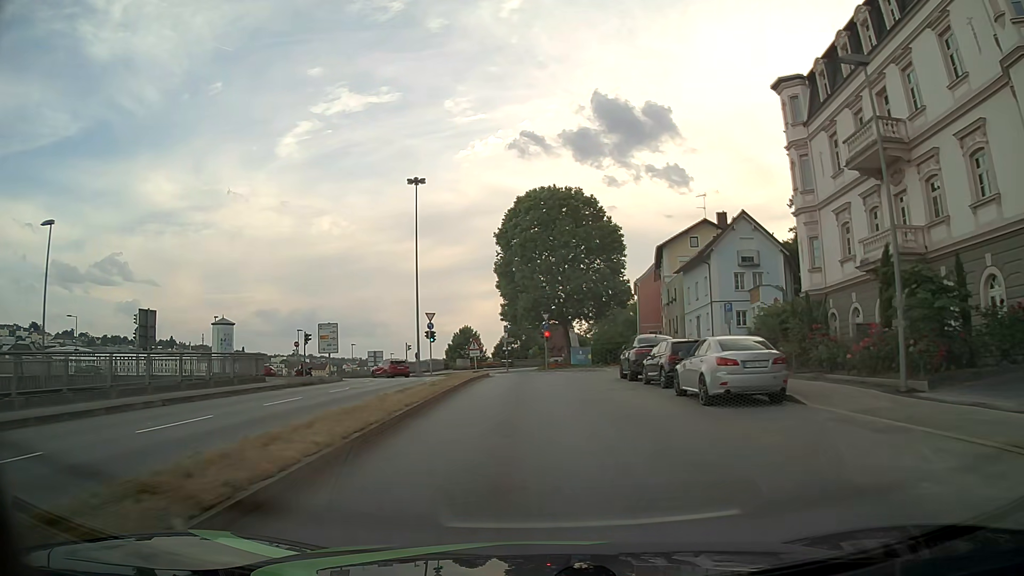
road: primary_link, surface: asphalt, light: Day
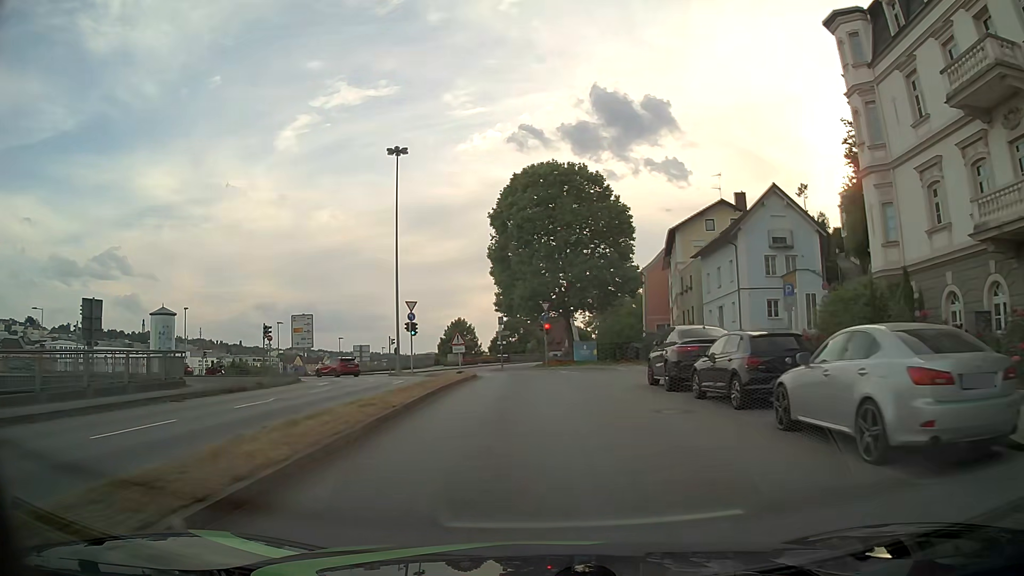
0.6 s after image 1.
(0.0, +7.4) m; 0°
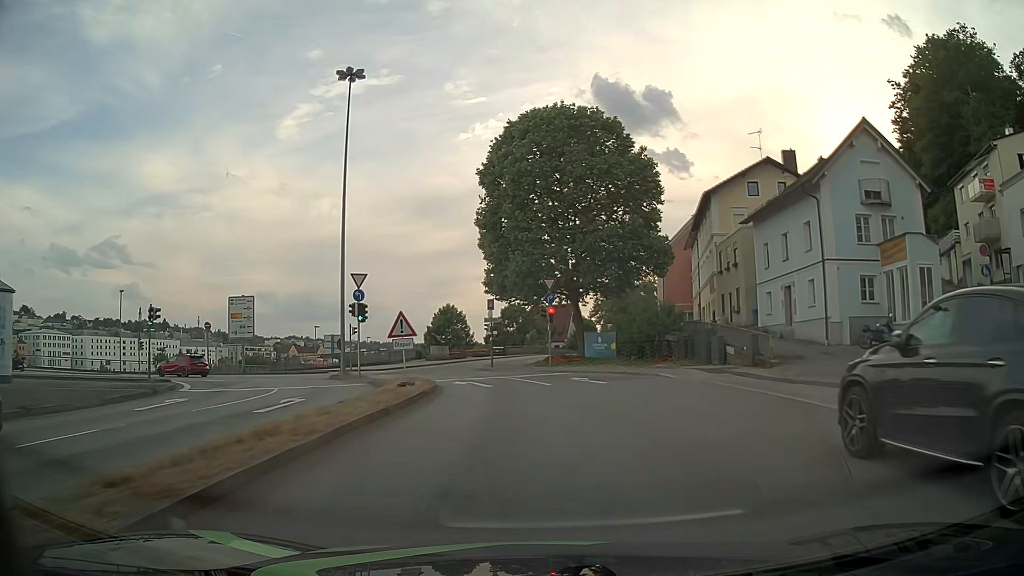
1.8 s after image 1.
(0.0, +13.3) m; 0°
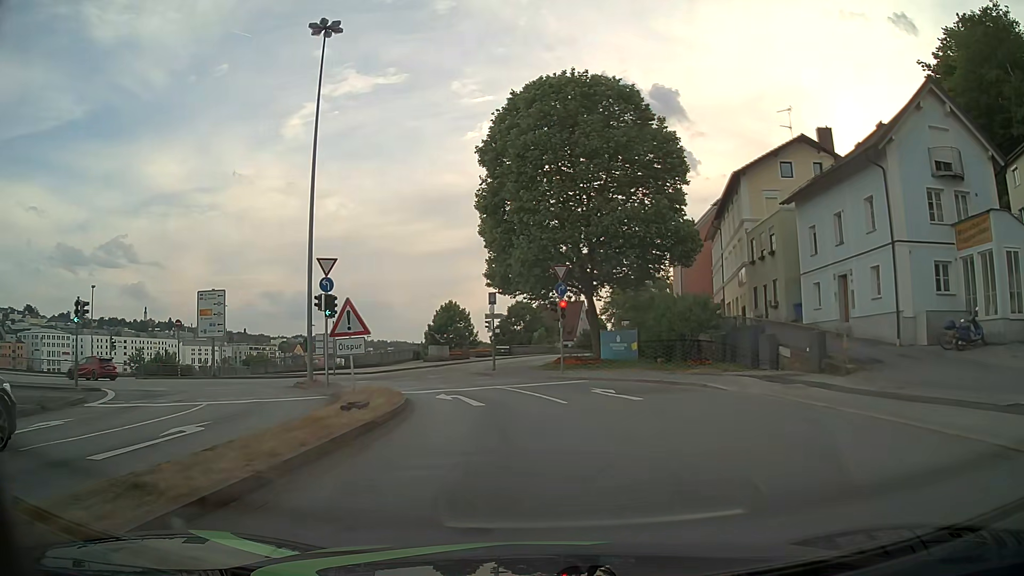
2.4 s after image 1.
(0.0, +6.0) m; 0°
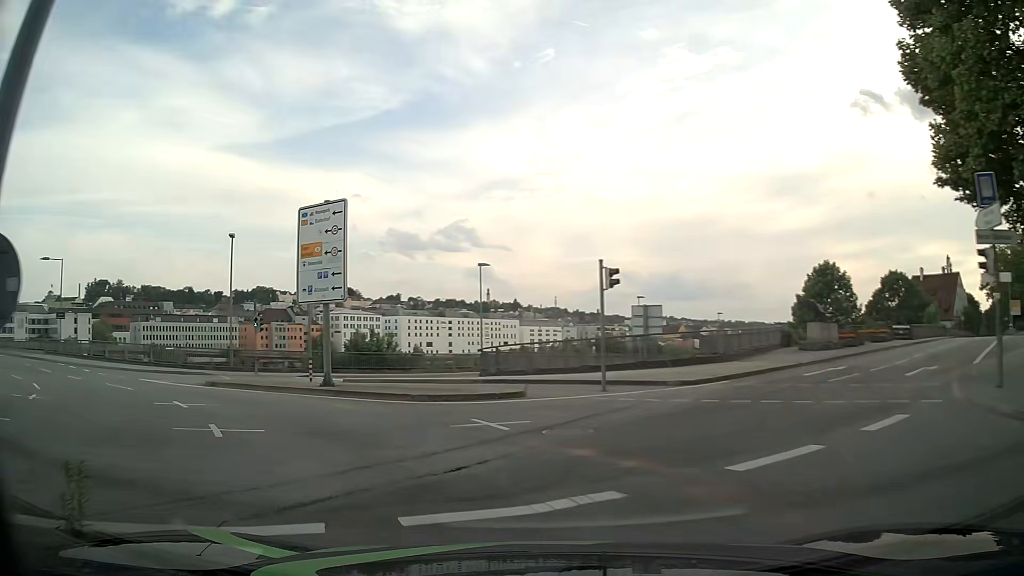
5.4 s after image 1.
(-4.6, +25.4) m; -31°
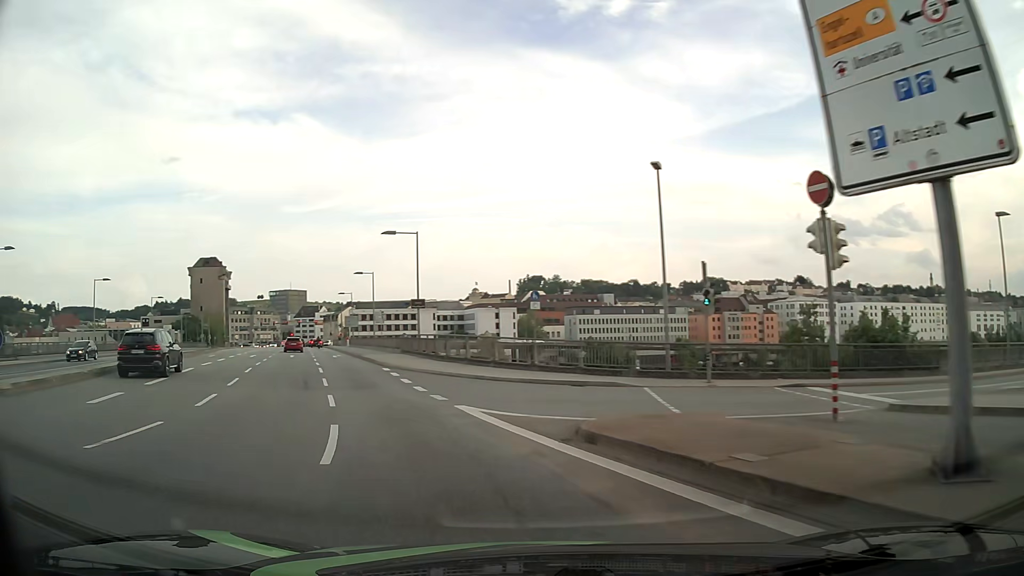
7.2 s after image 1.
(-5.2, +14.0) m; -39°
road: primary
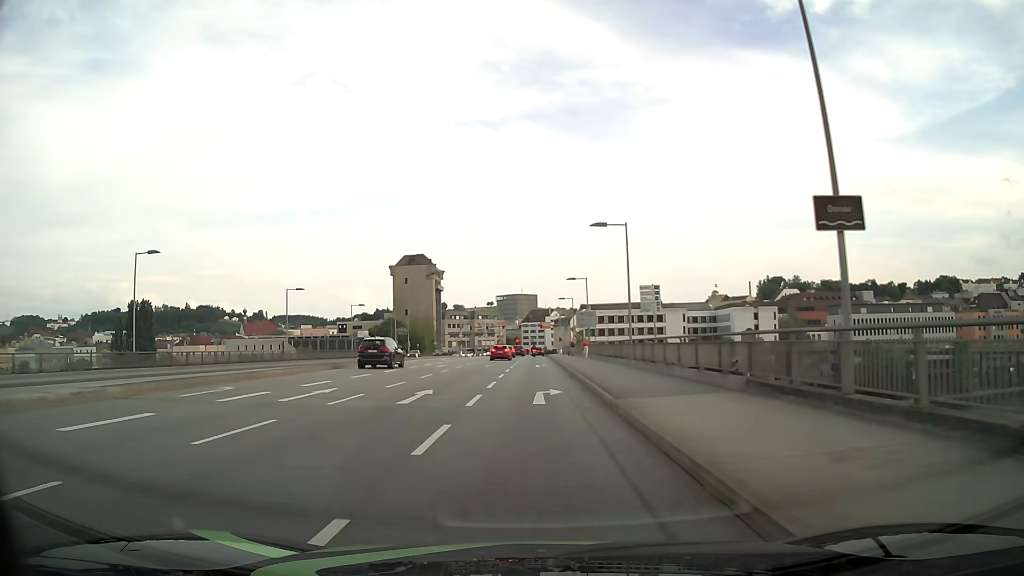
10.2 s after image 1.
(-7.9, +30.6) m; -19°
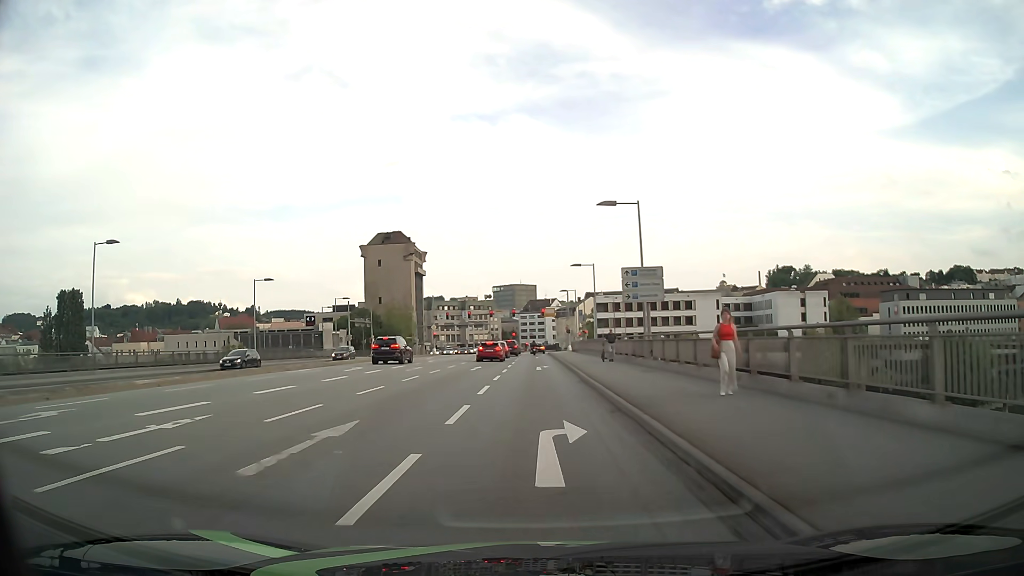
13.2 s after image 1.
(-0.1, +33.7) m; 0°
(0, +10) (0, +20) (0, +30) (0, +40) (0, +50) (0, +60) (0, +70) (0, +80) (0, +90) (+3, +99) m
